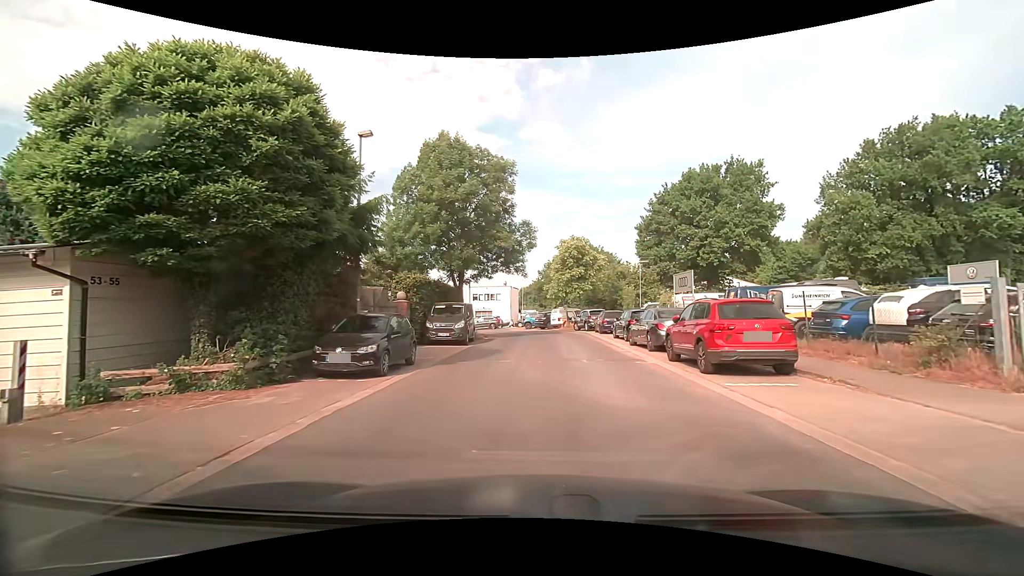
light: Day
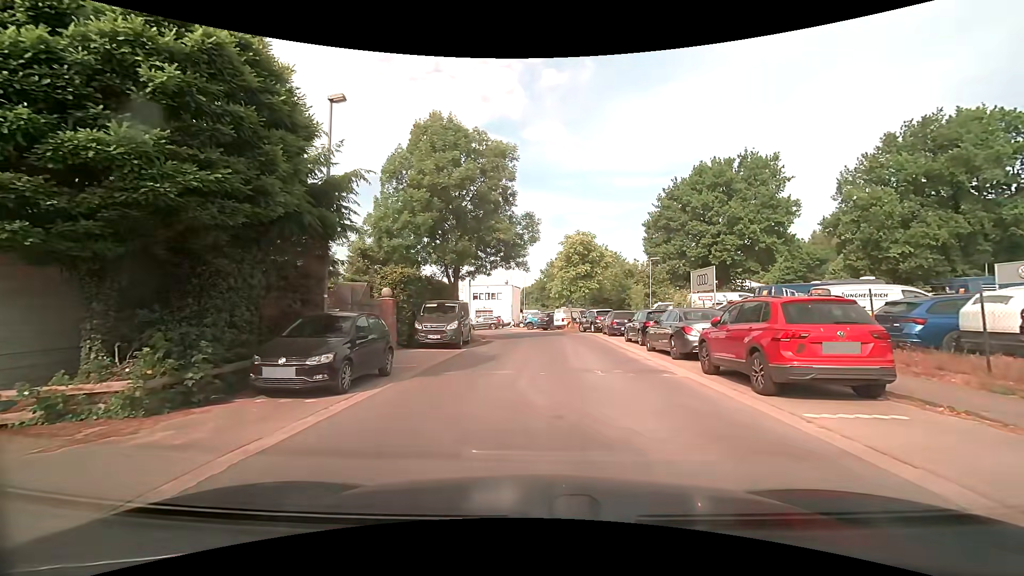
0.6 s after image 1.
(0.0, +2.6) m; +1°
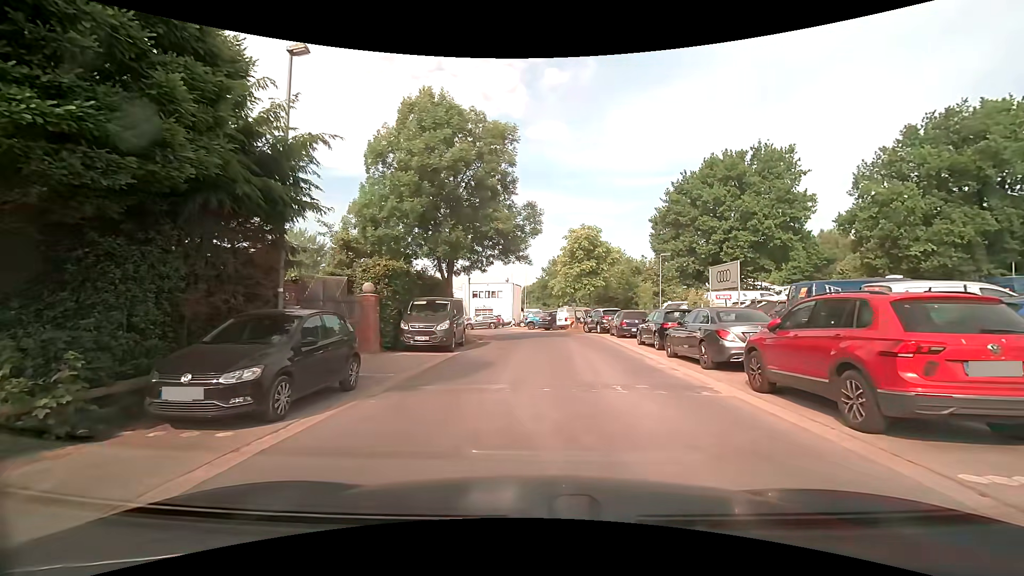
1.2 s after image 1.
(0.0, +2.3) m; -1°
